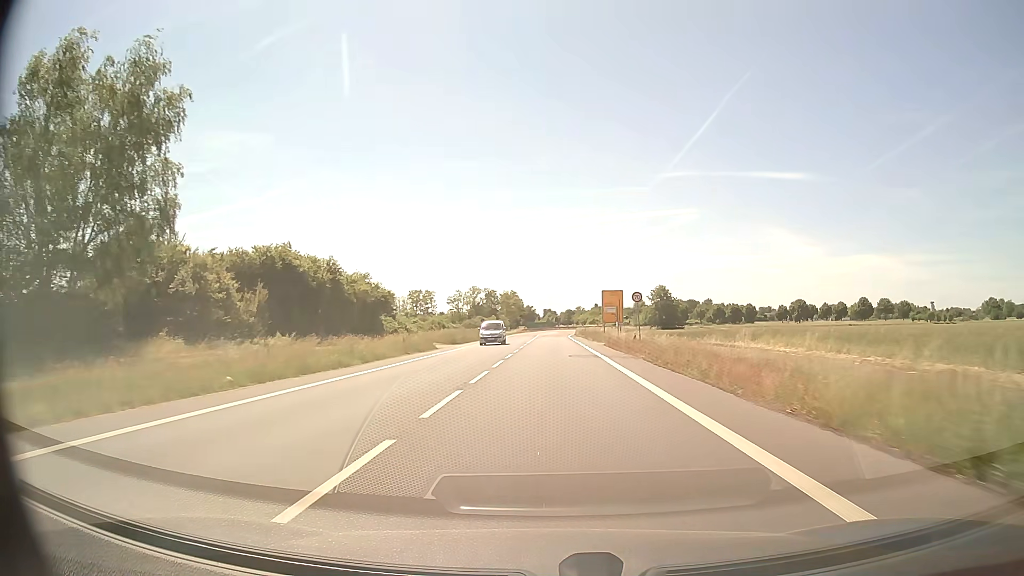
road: primary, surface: asphalt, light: Day
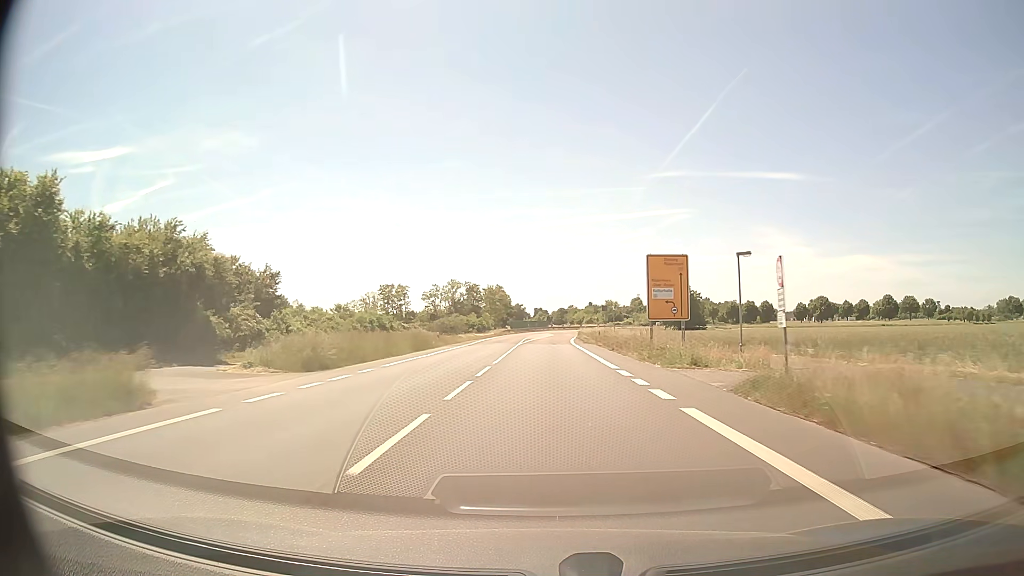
(+0.3, +33.8) m; +1°
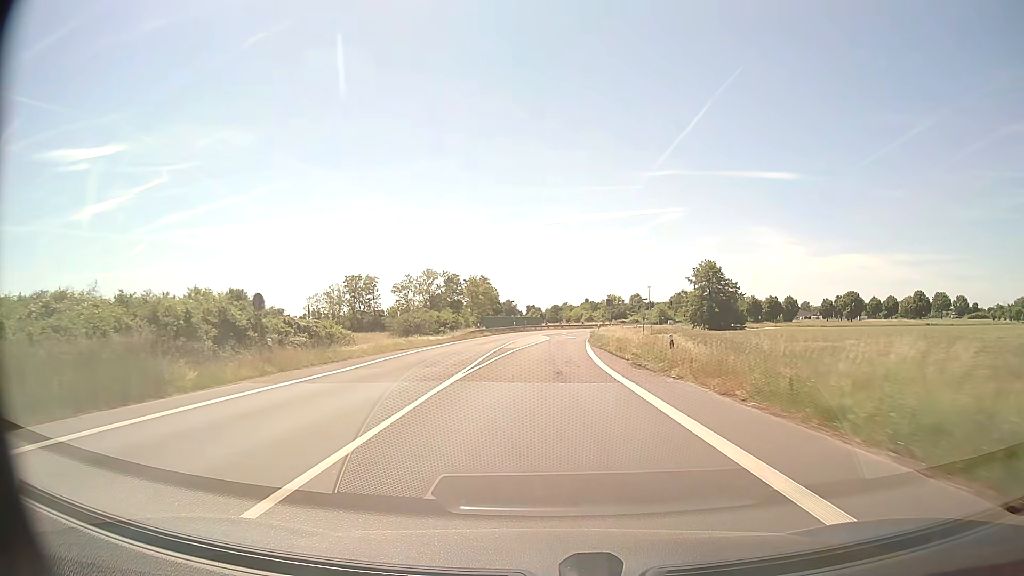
(+0.1, +33.1) m; +1°
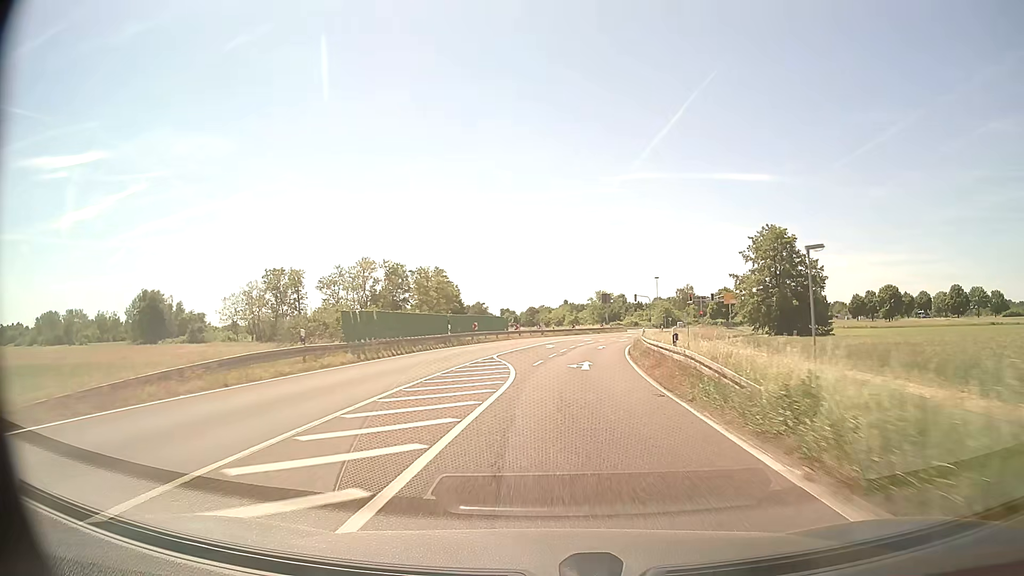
(+0.6, +43.1) m; +2°
